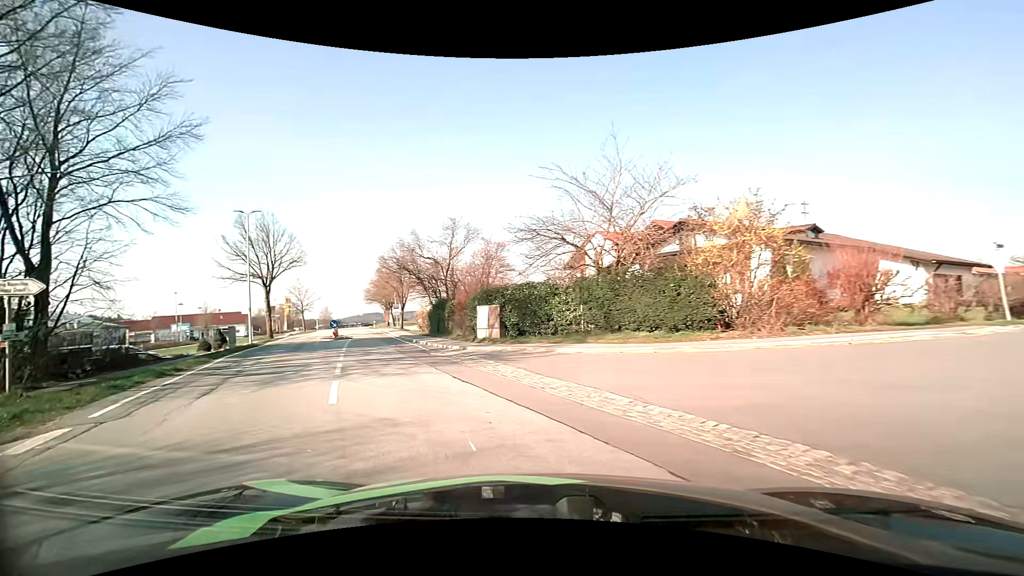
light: Day
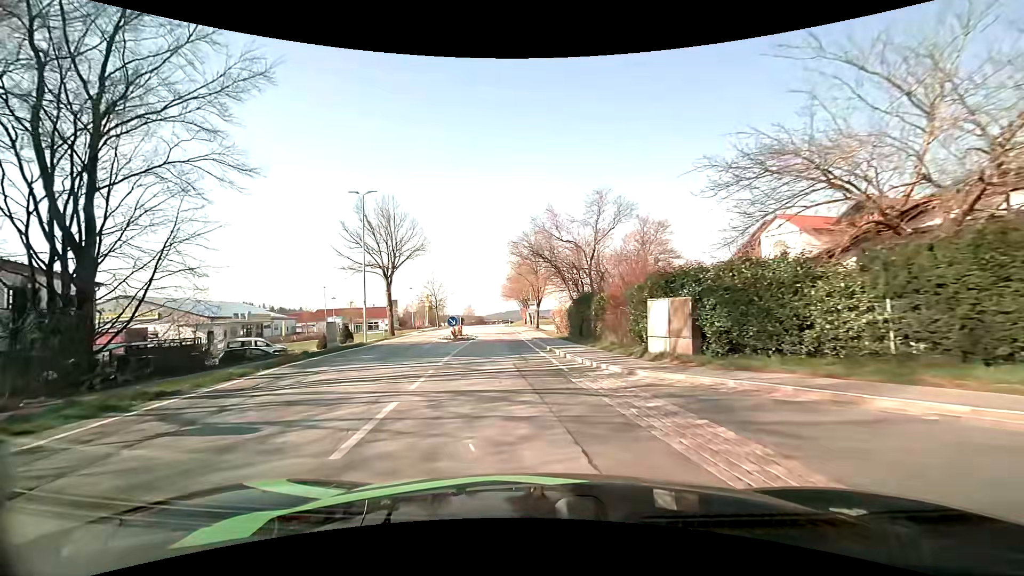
(-1.4, +8.4) m; -17°
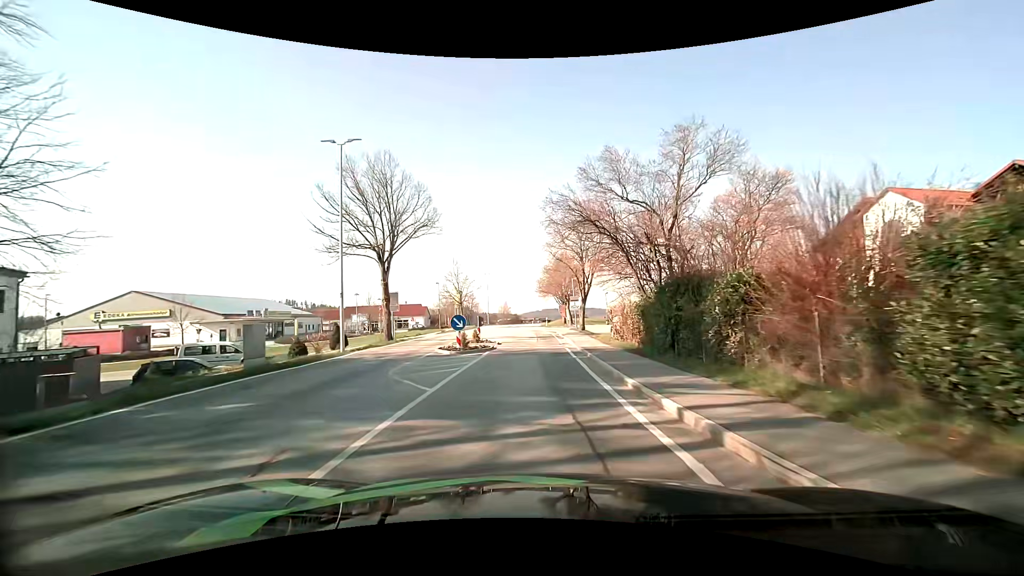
(-0.5, +10.2) m; -4°
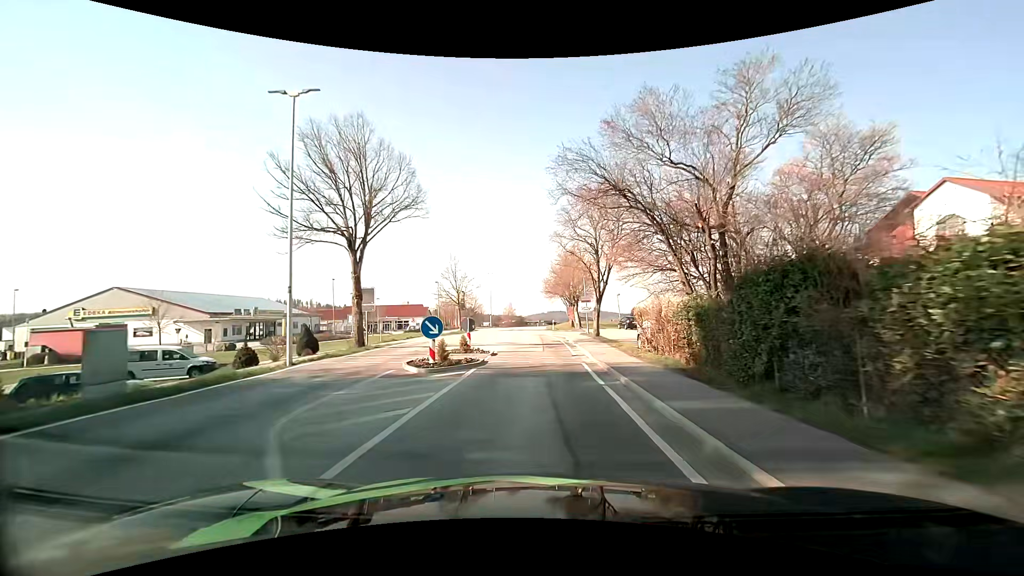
(0.0, +5.5) m; 0°
